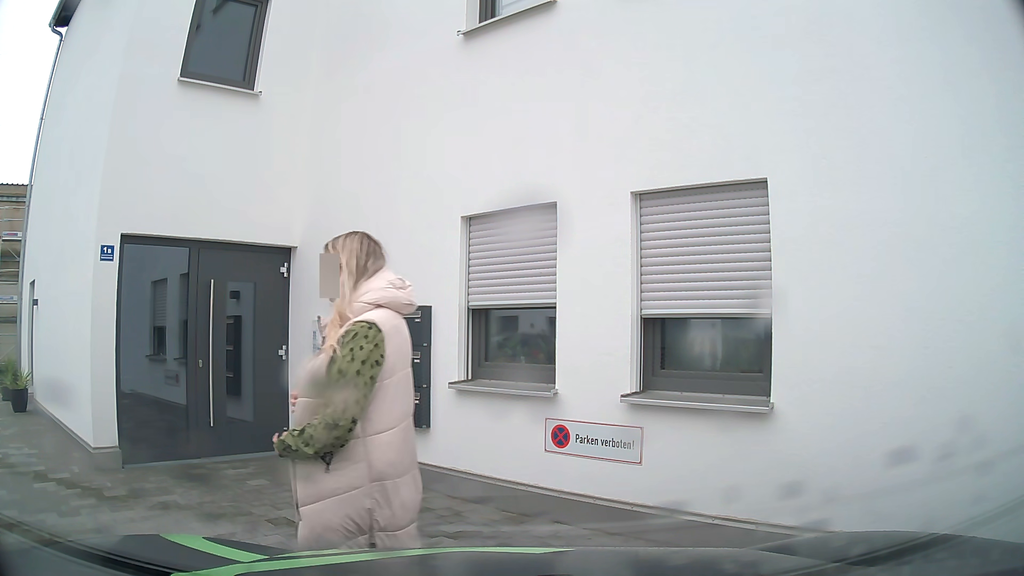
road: tertiary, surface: asphalt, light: Day
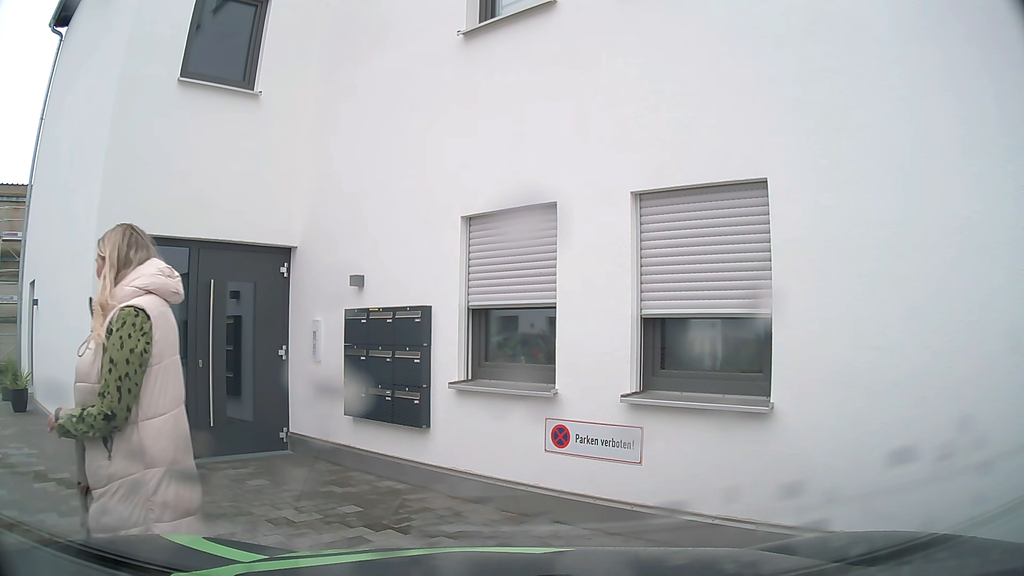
(0.0, 0.0) m; 0°
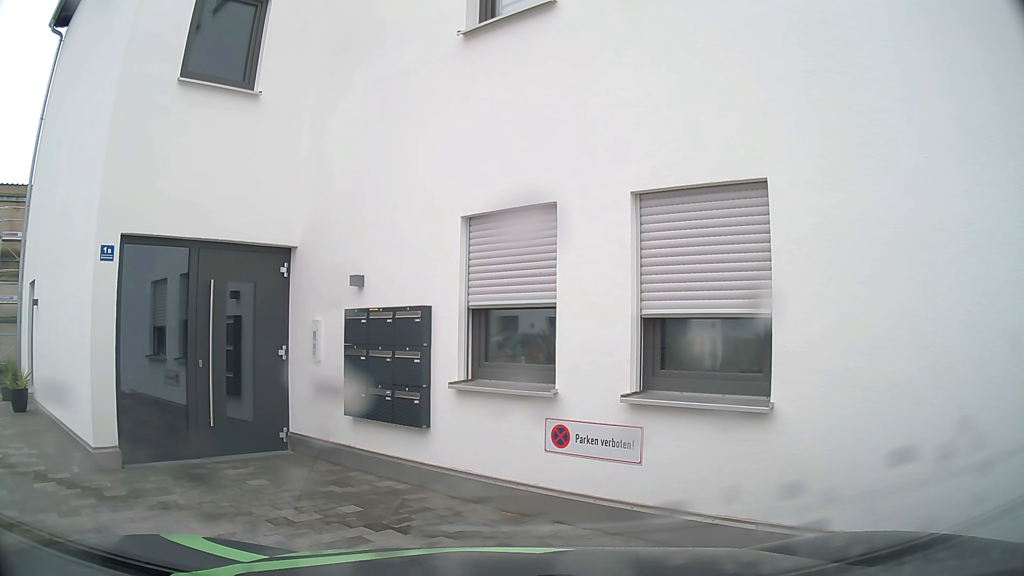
(0.0, 0.0) m; 0°
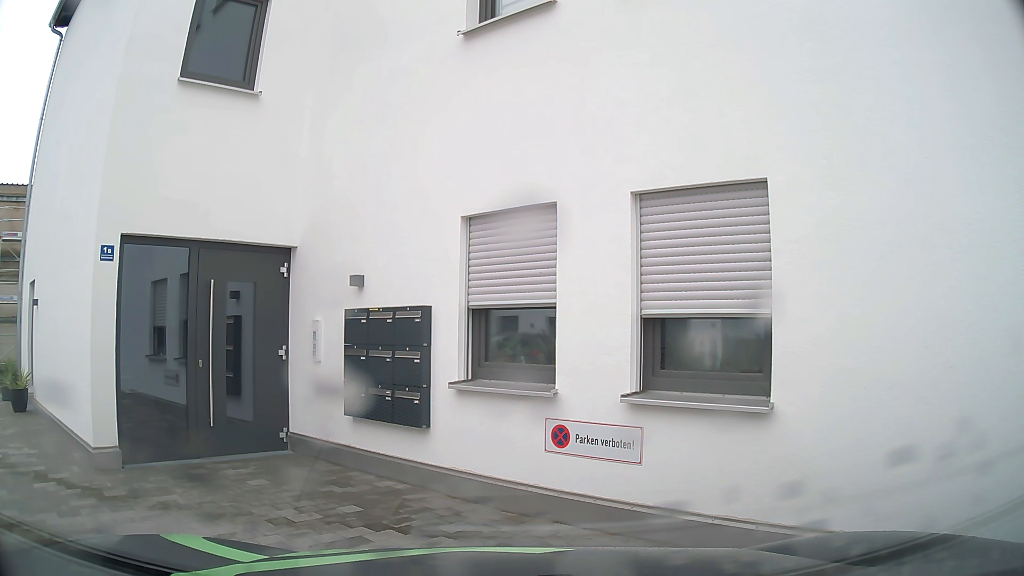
(0.0, 0.0) m; 0°
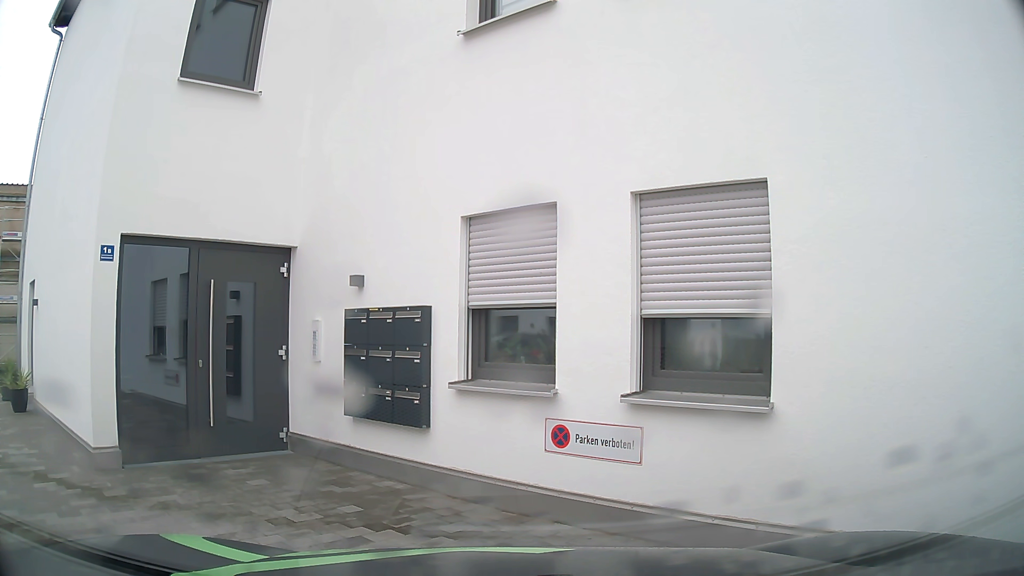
(0.0, 0.0) m; 0°
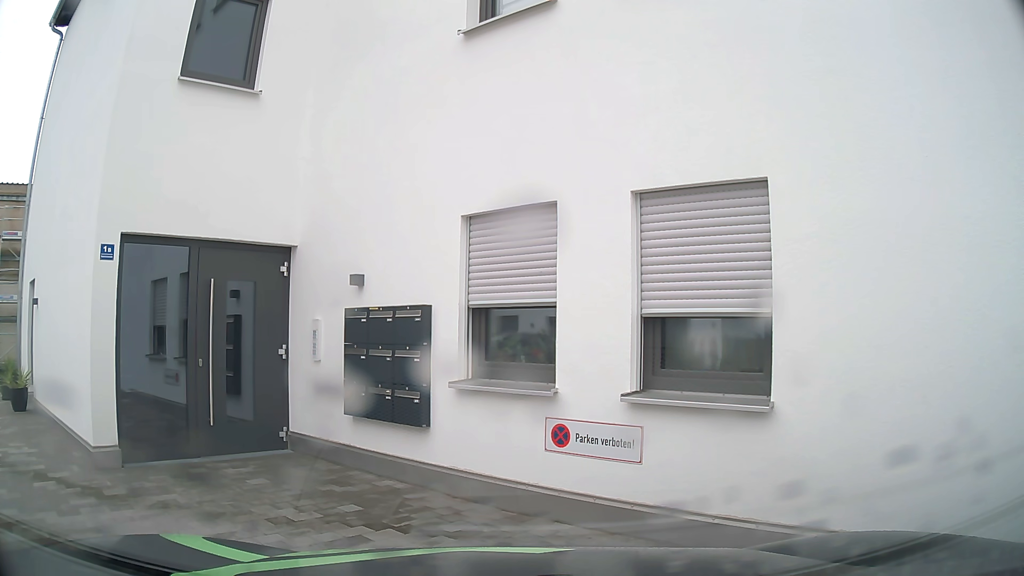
(0.0, +0.1) m; 0°
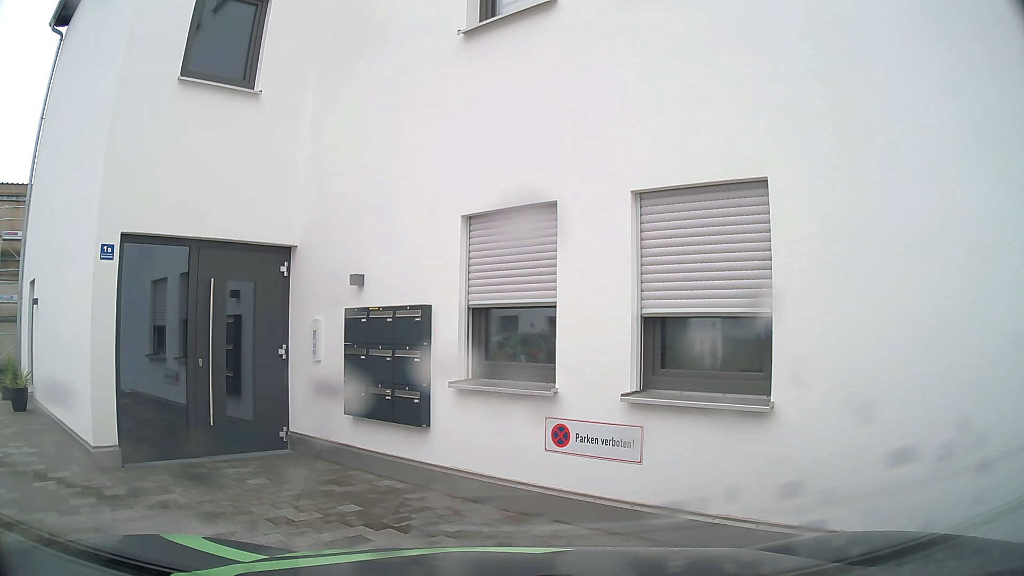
(0.0, 0.0) m; 0°
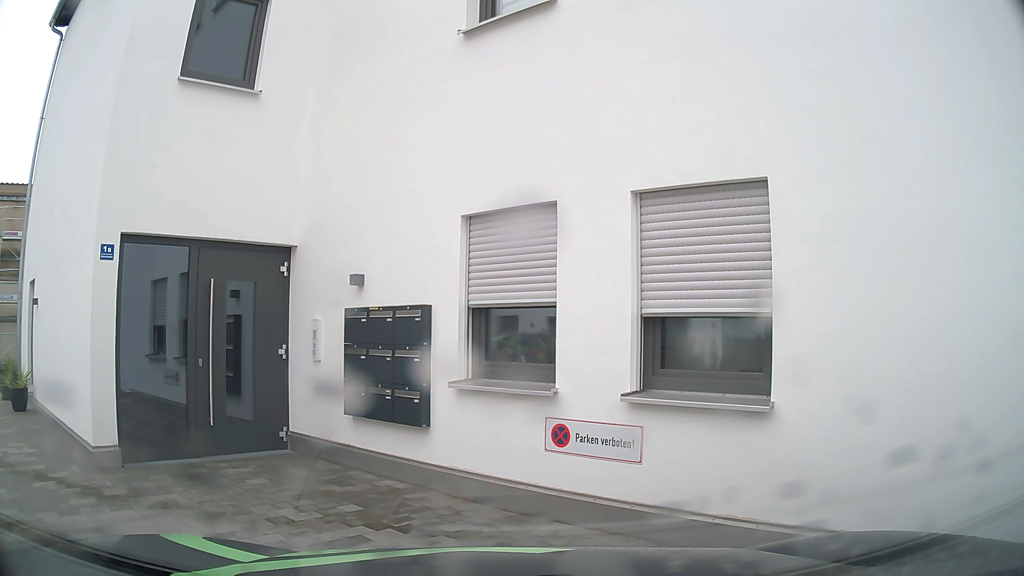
(0.0, 0.0) m; 0°
